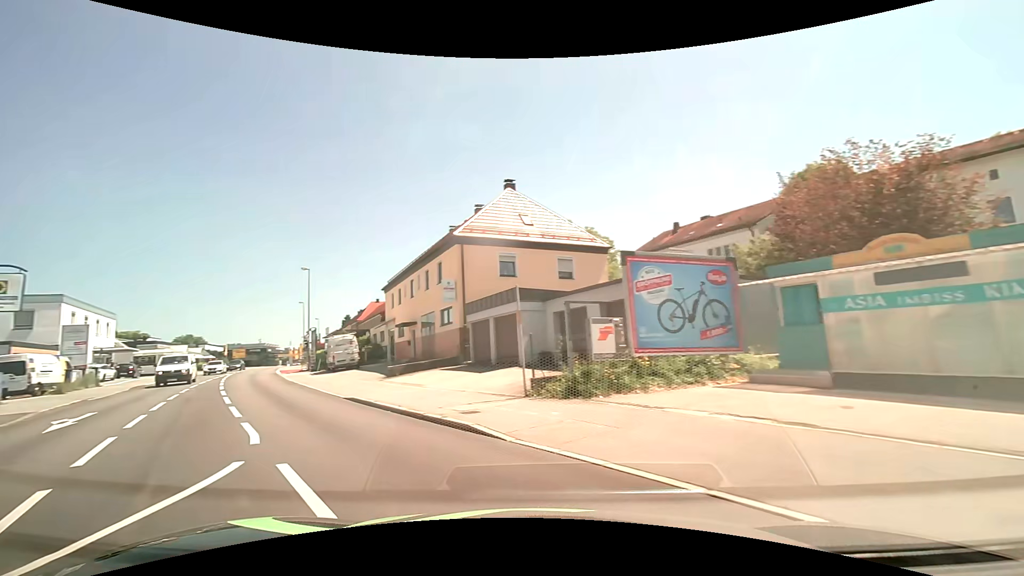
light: Day
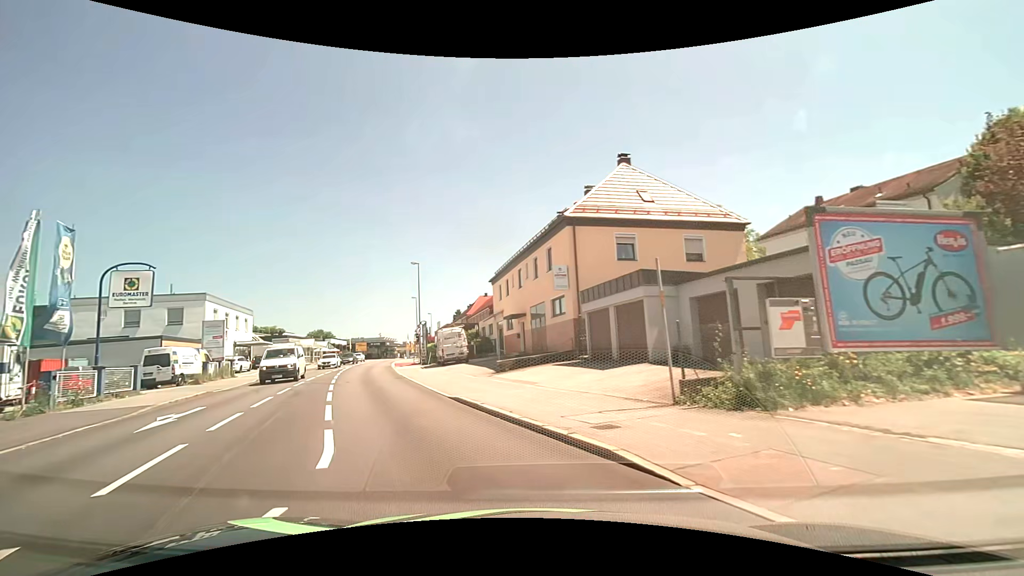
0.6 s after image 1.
(-0.3, +2.8) m; -12°
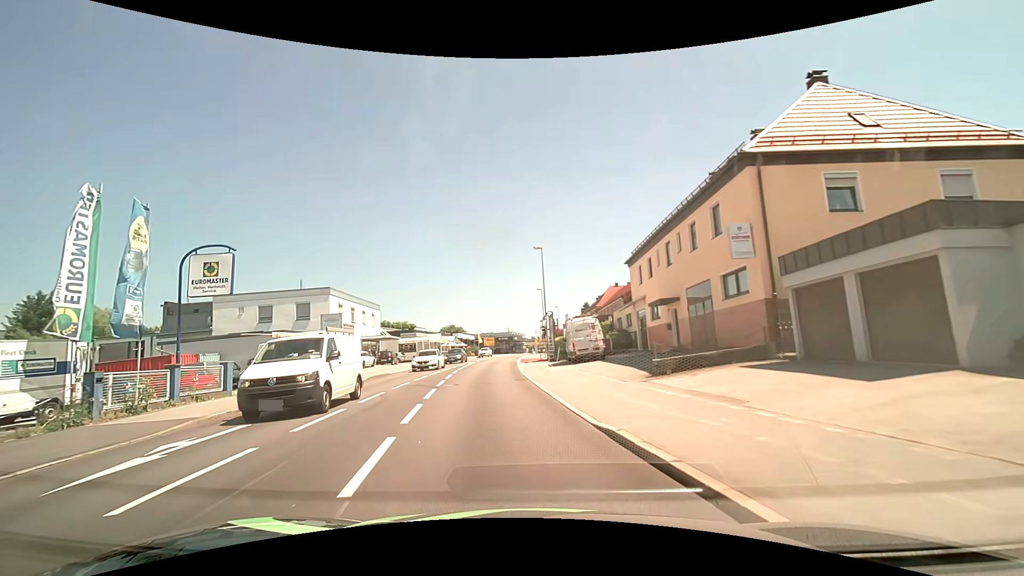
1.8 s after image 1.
(-0.8, +6.2) m; -14°
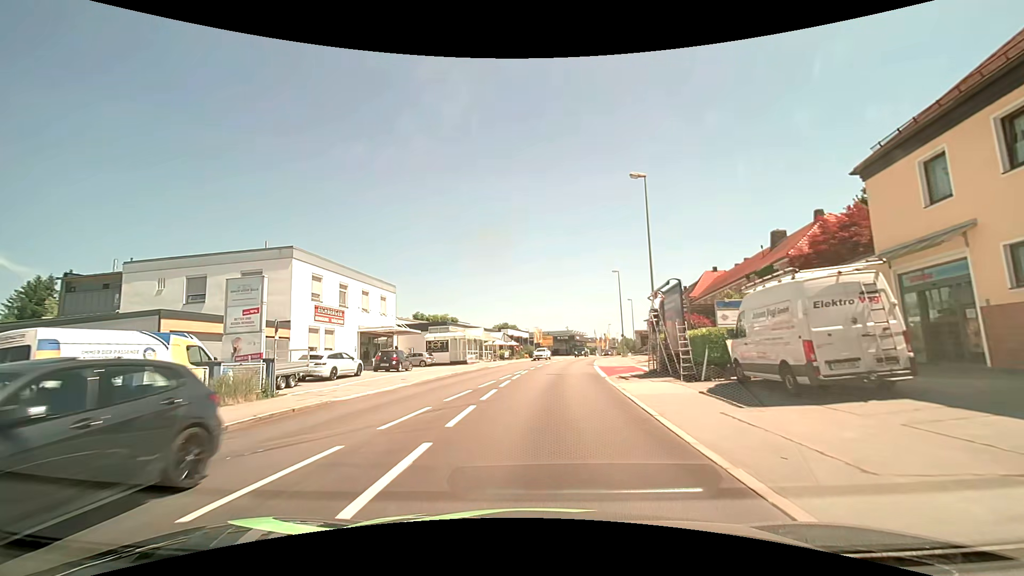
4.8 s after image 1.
(-1.9, +19.2) m; -6°
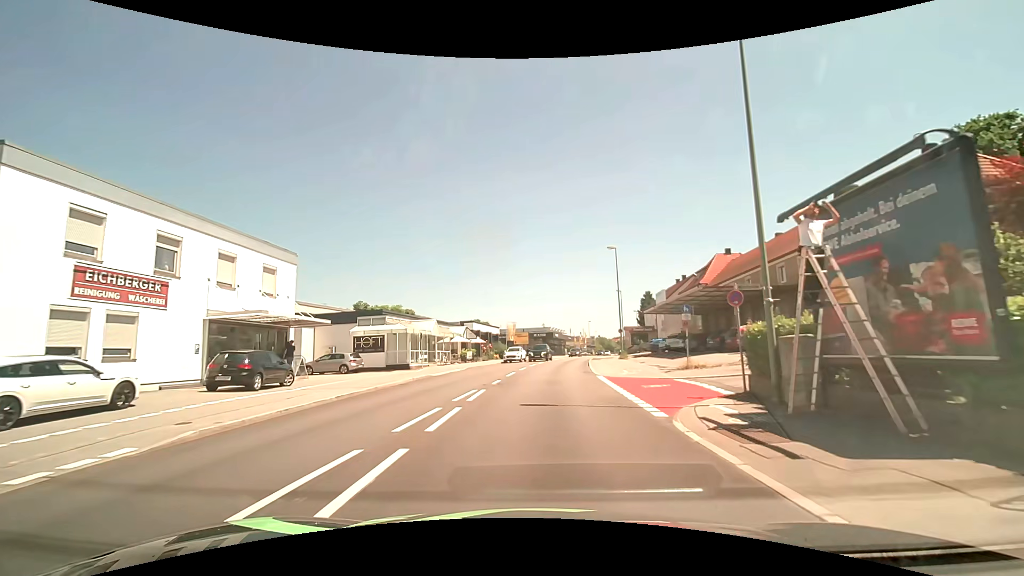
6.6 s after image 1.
(+0.1, +14.3) m; +2°
(0, +10) (+1, +20) (+1, +30) (+2, +40) (+4, +50) (+5, +60) (+7, +70) (+9, +79) (+11, +89) (+14, +99) m
